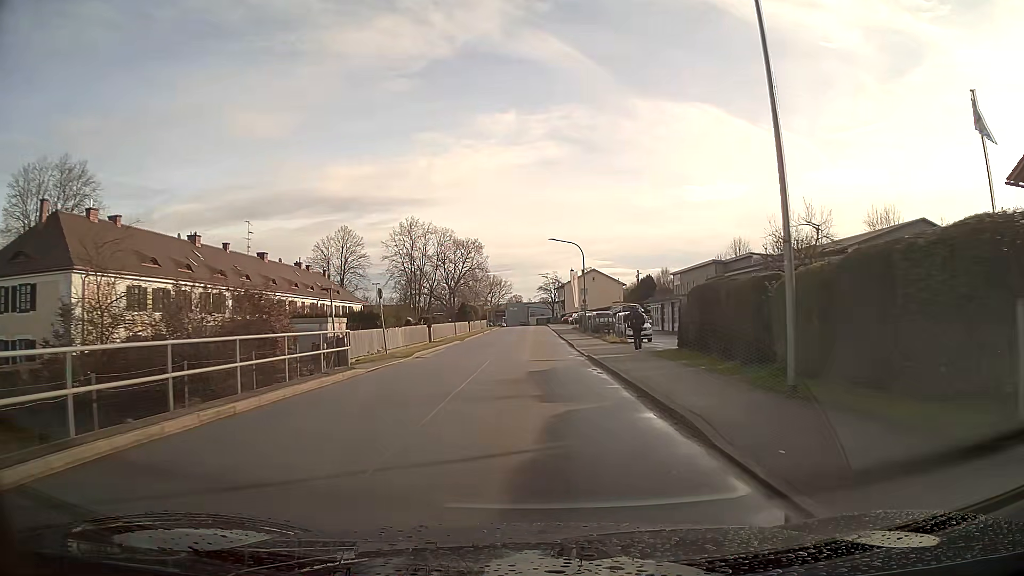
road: unclassified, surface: asphalt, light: Day
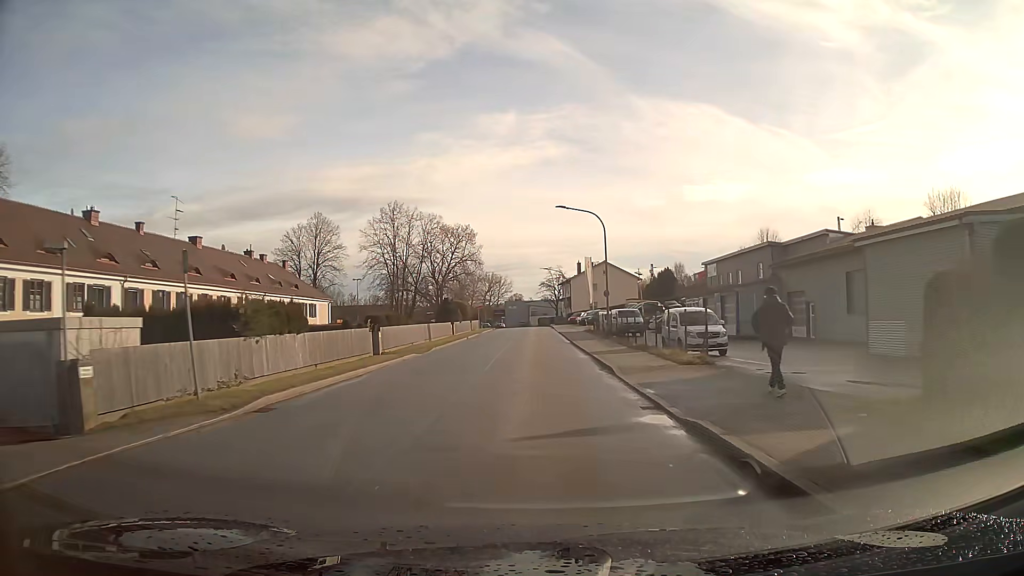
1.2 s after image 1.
(0.0, +15.7) m; 0°
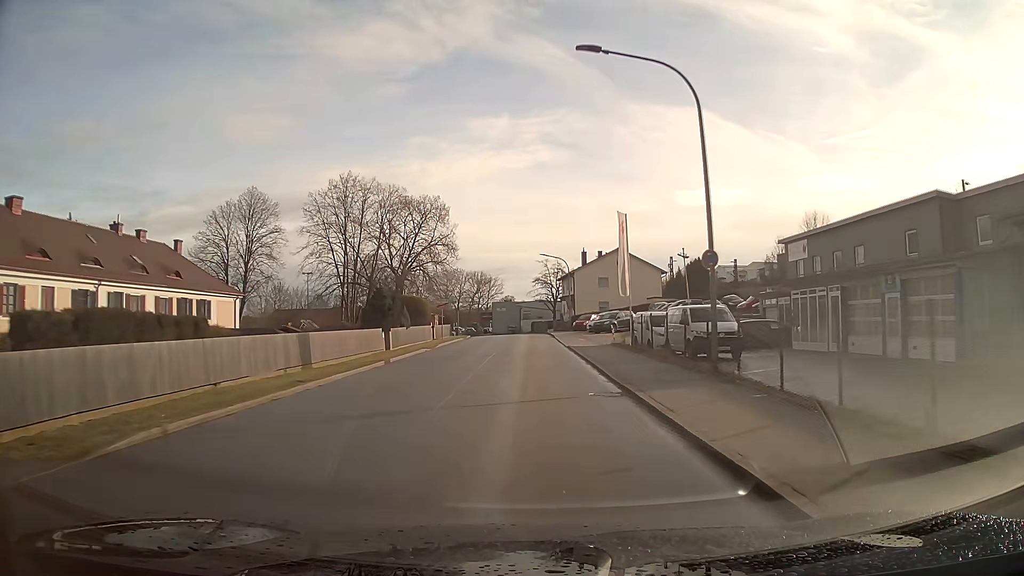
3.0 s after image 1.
(+0.1, +23.7) m; +1°
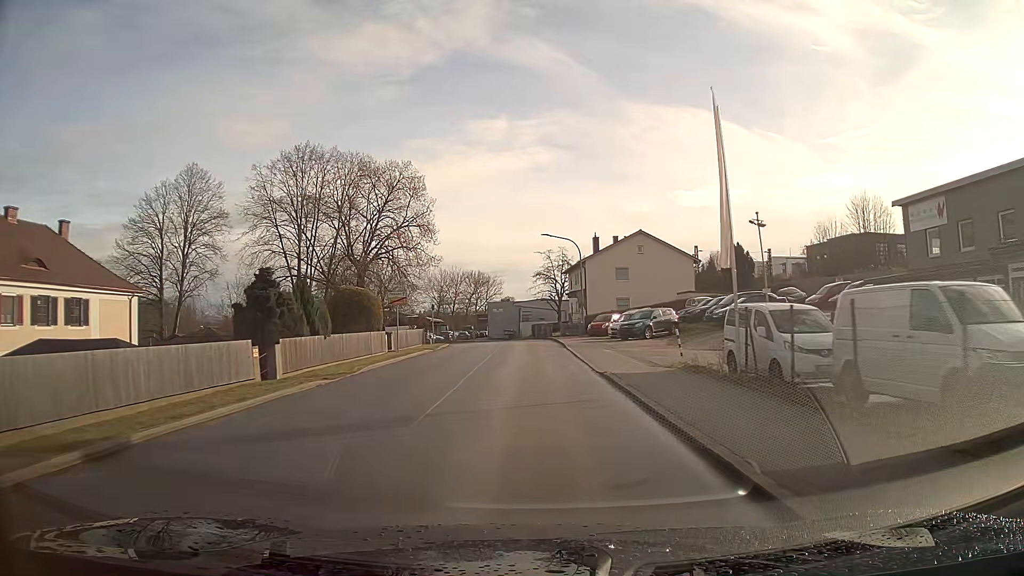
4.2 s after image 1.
(0.0, +15.8) m; 0°
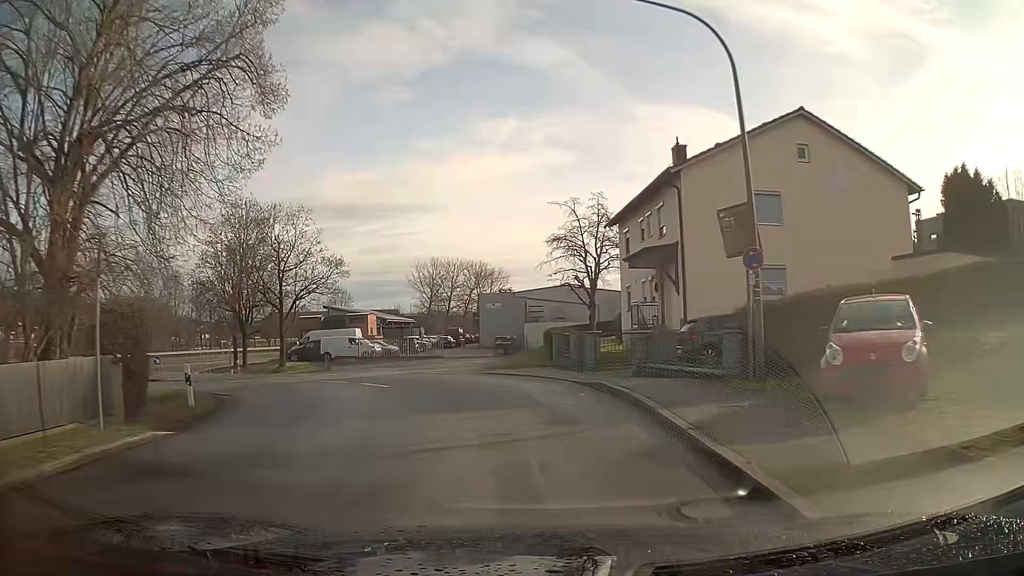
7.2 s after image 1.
(-0.3, +36.4) m; -2°
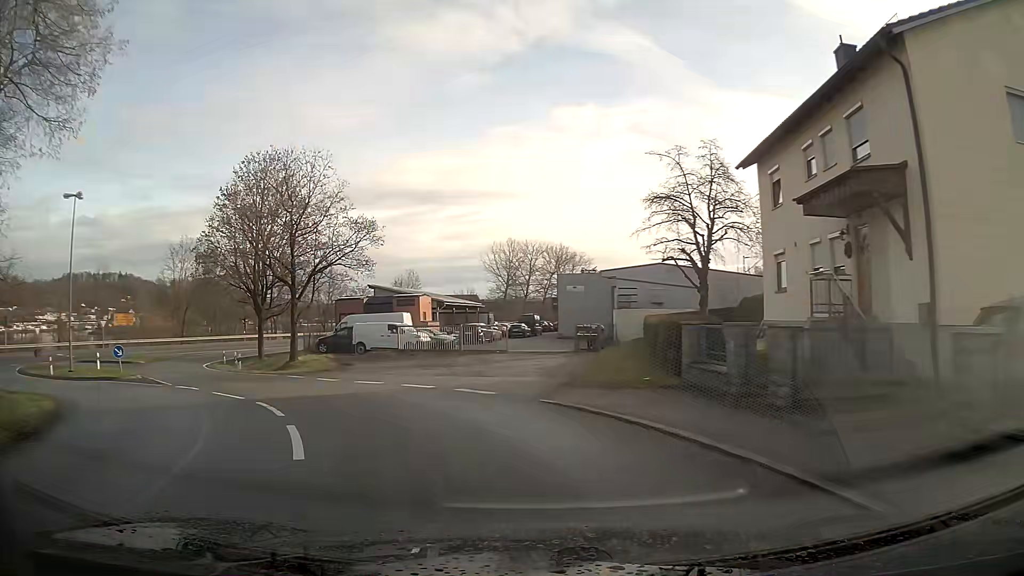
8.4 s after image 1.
(-0.7, +11.5) m; -10°
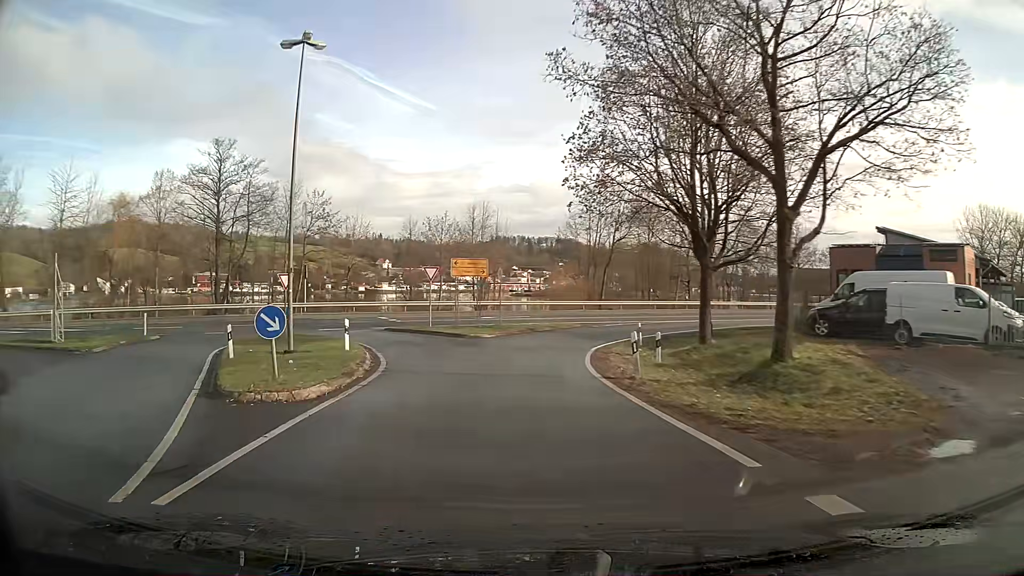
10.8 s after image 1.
(-7.1, +20.3) m; -36°
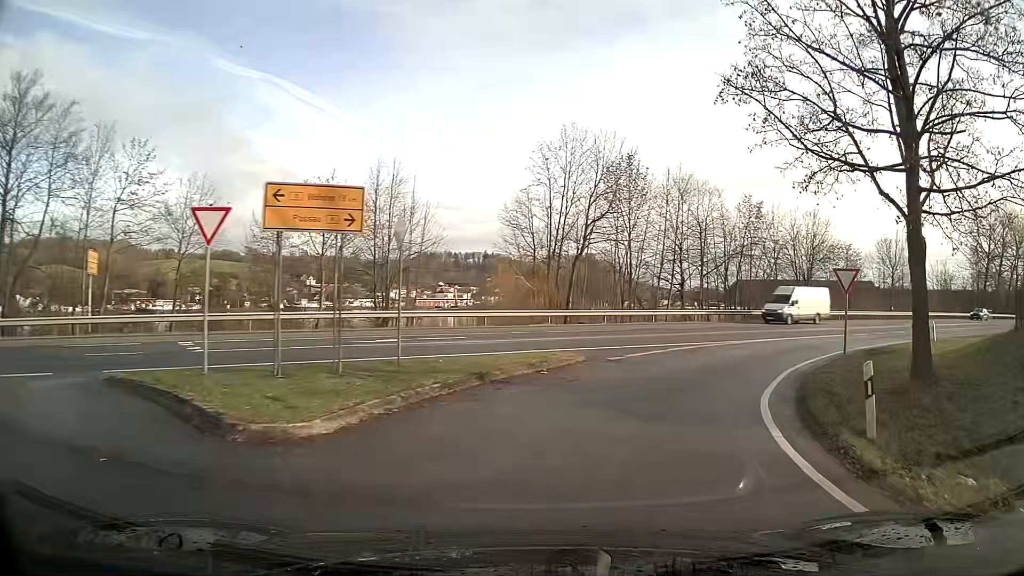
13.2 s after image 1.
(+0.6, +22.0) m; +12°
